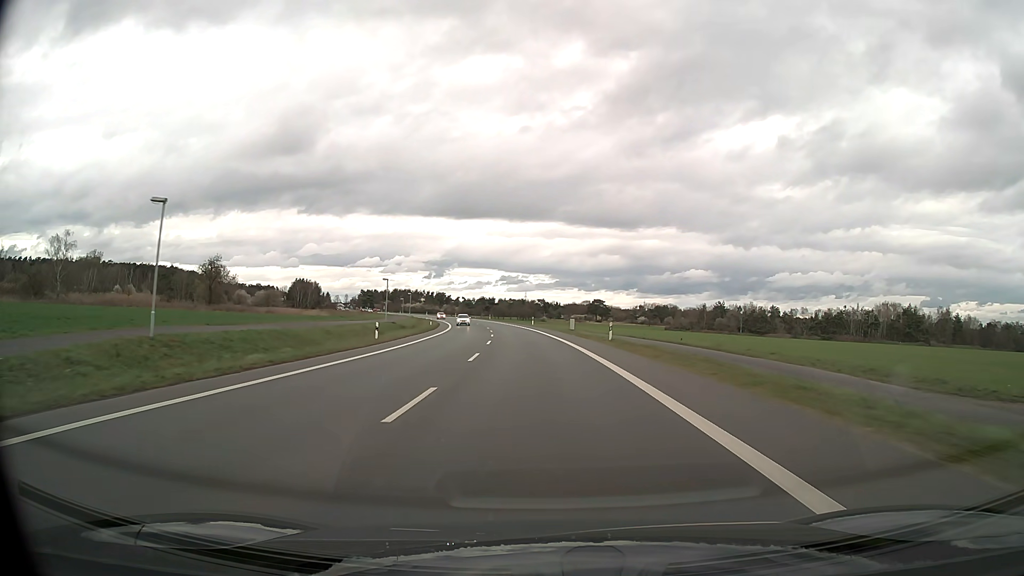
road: primary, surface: asphalt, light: Day
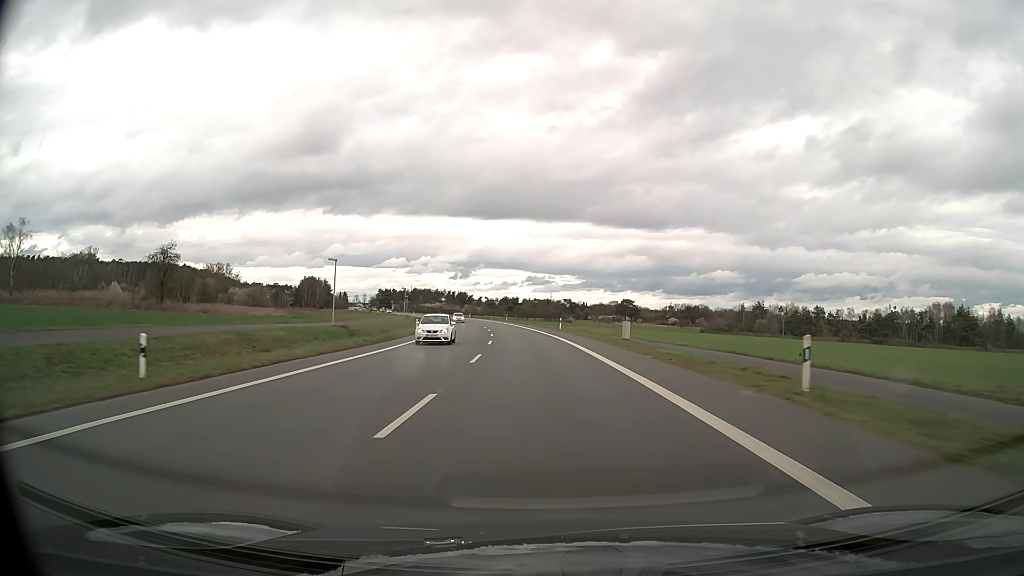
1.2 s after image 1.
(-0.5, +25.1) m; -2°
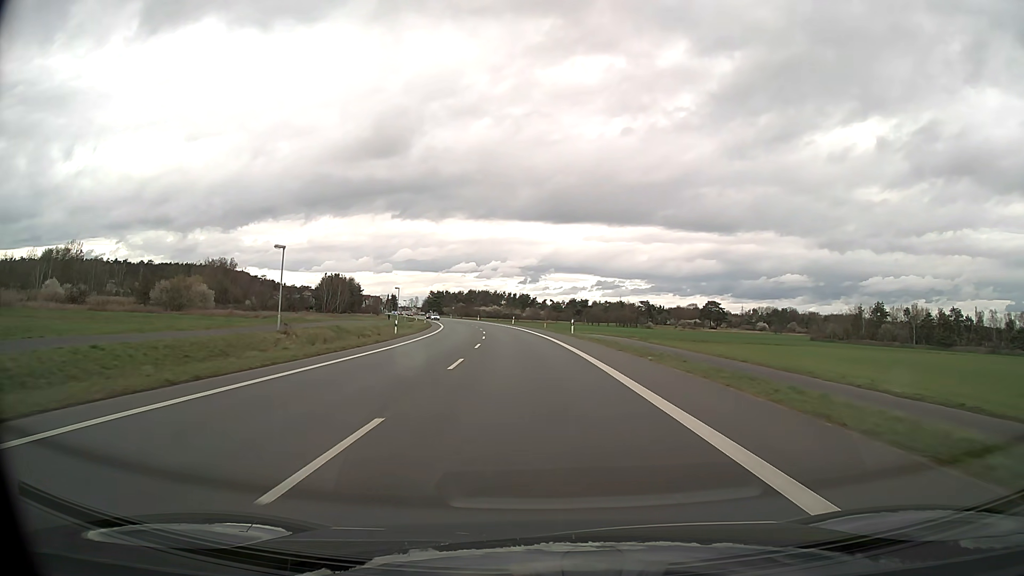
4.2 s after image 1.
(-2.9, +63.0) m; -6°
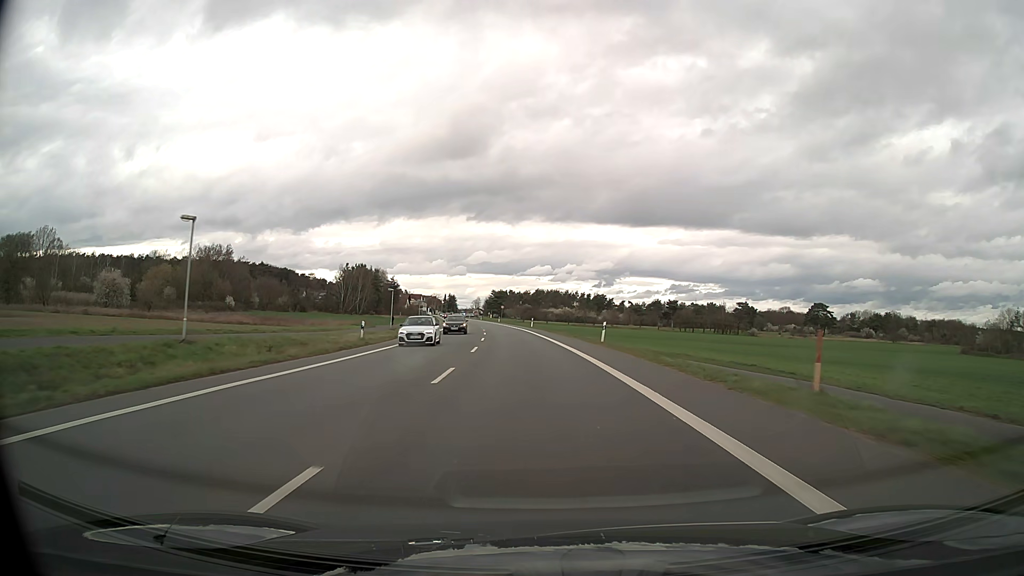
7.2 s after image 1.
(-3.5, +63.1) m; -6°
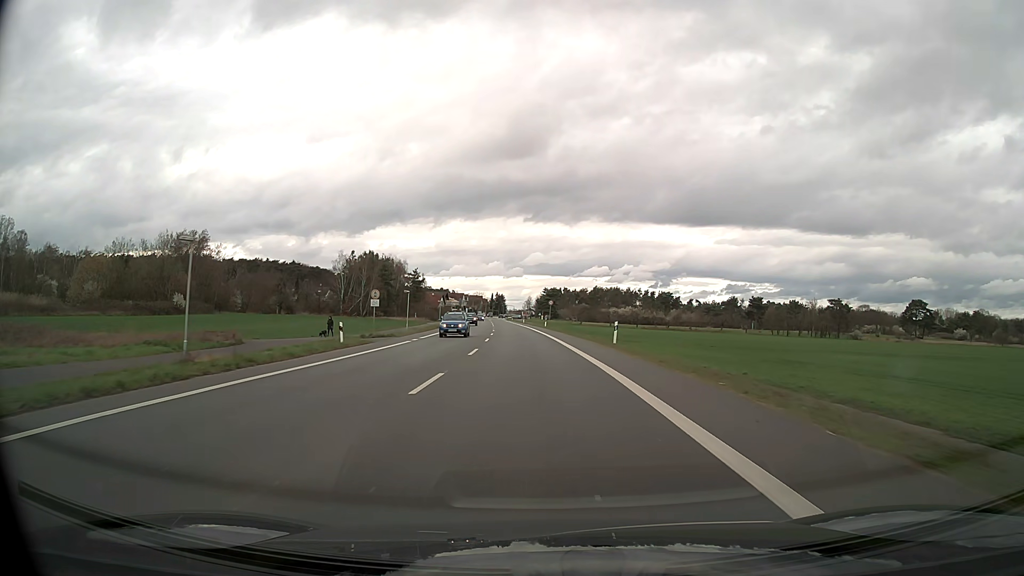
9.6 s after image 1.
(-2.0, +50.6) m; -5°
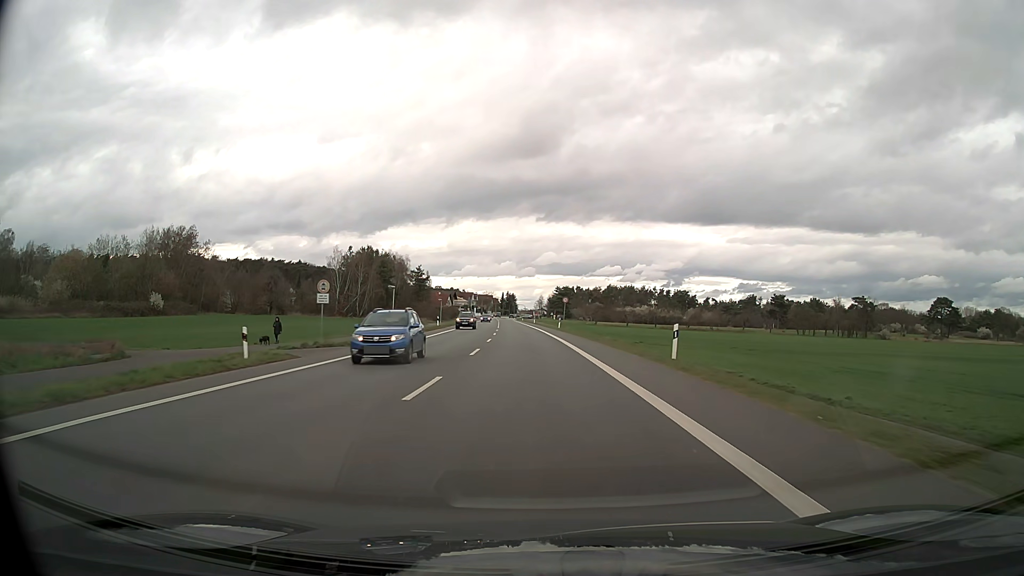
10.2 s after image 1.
(-0.1, +12.5) m; -1°
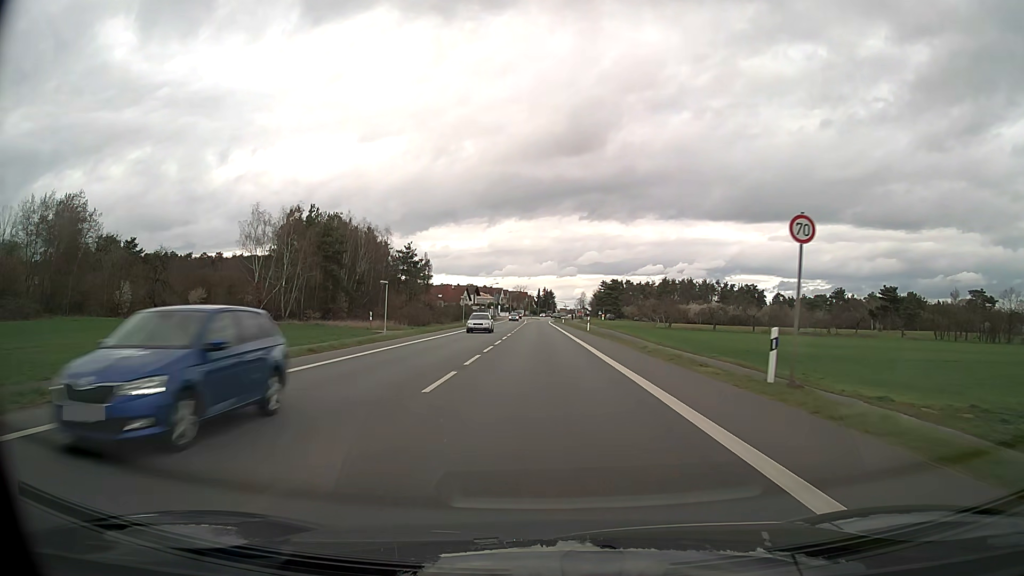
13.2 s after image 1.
(-1.9, +59.5) m; -3°
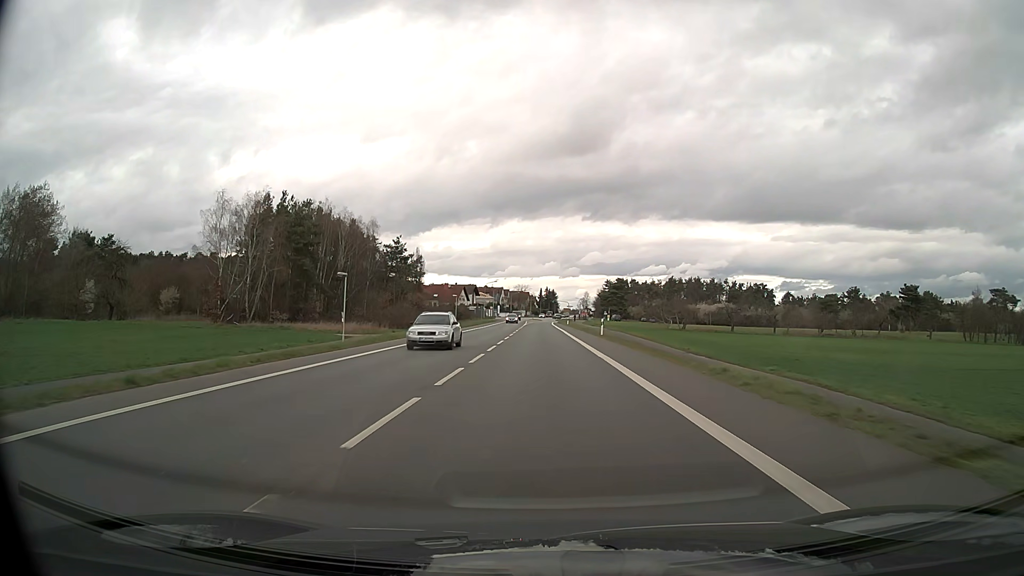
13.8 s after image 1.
(0.0, +11.2) m; 0°
(0, +10) (0, +20) (0, +30) (0, +40) (0, +50) (0, +60) (0, +70) (0, +80) (0, +90) (0, +100) m
